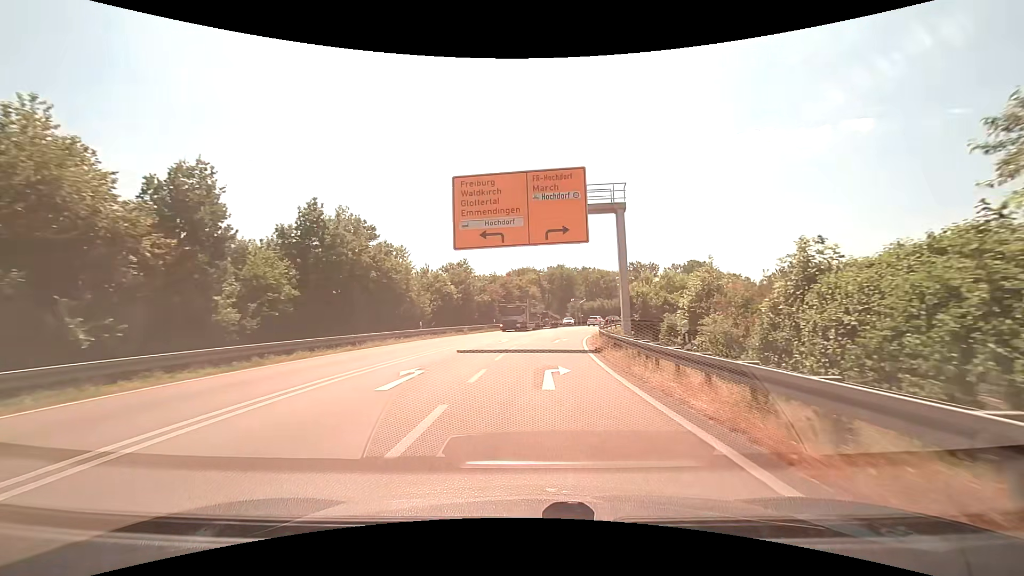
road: motorway_link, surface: asphalt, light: Day
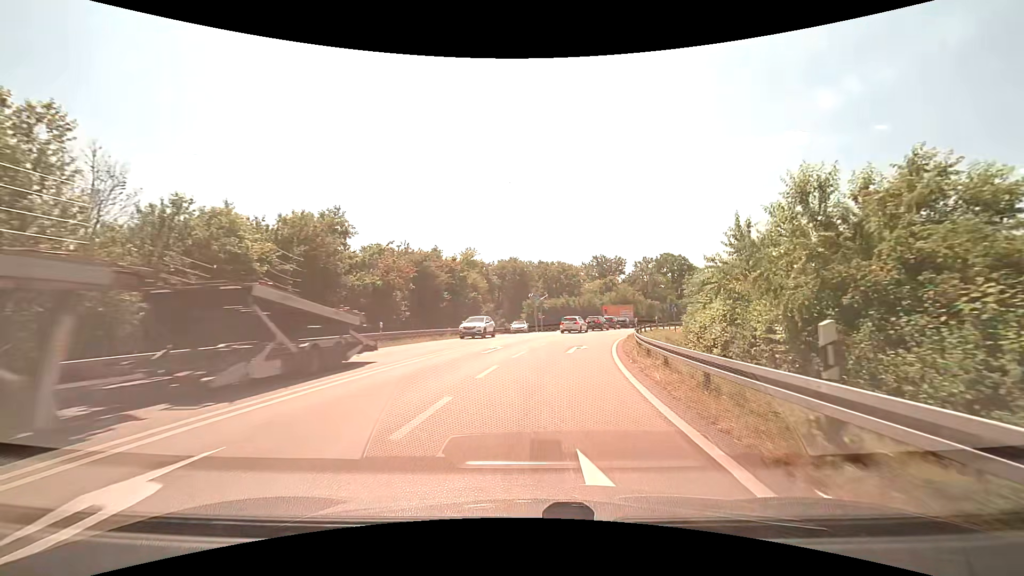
(+1.3, +29.0) m; +6°
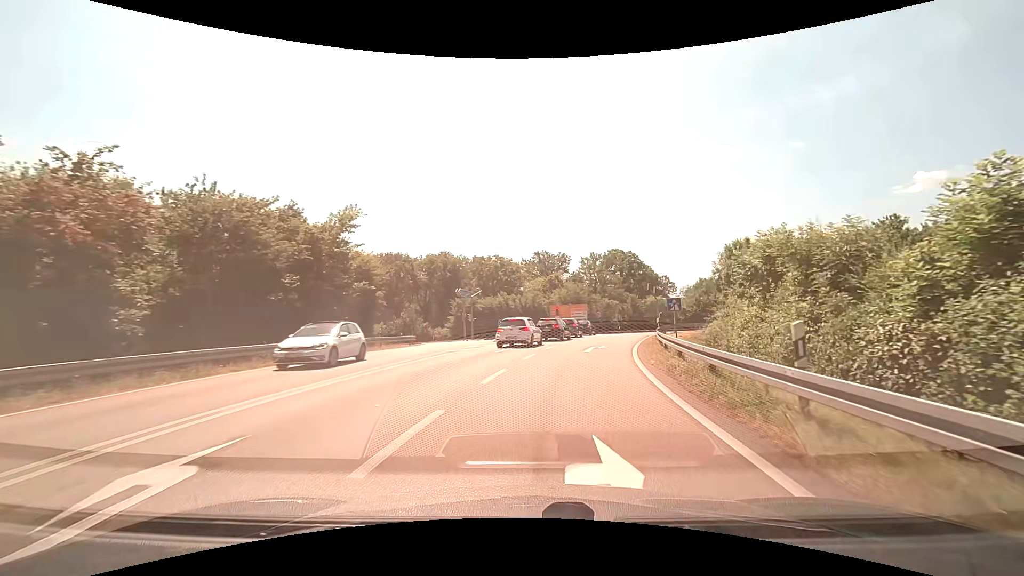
(+0.9, +18.9) m; +7°
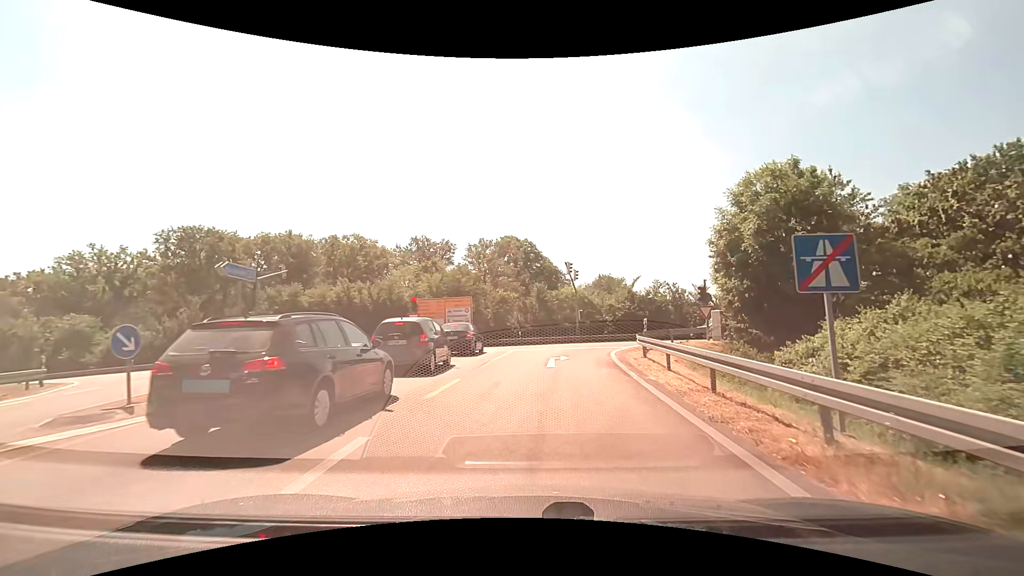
(+2.8, +24.6) m; +13°
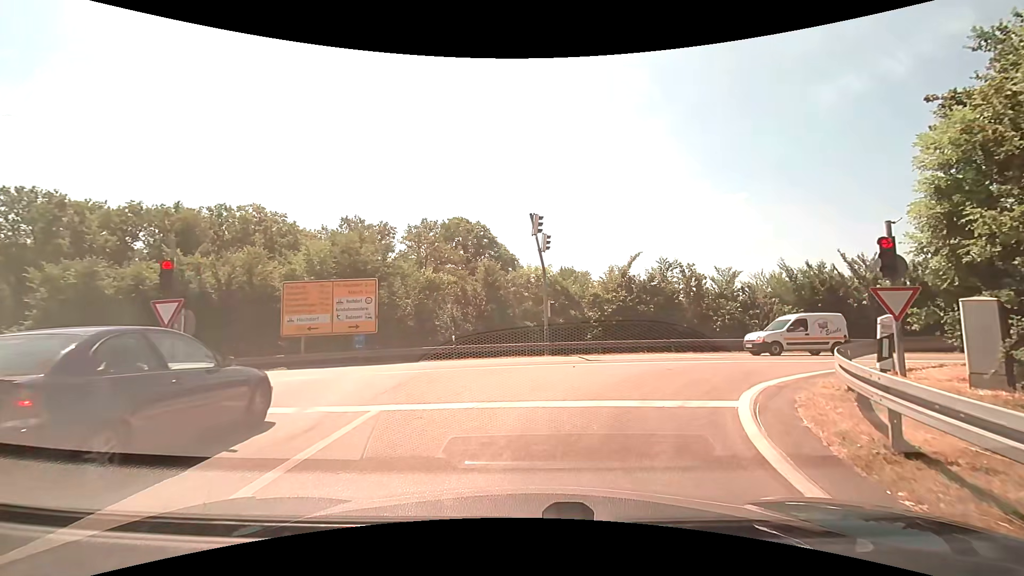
(+0.8, +16.5) m; +5°
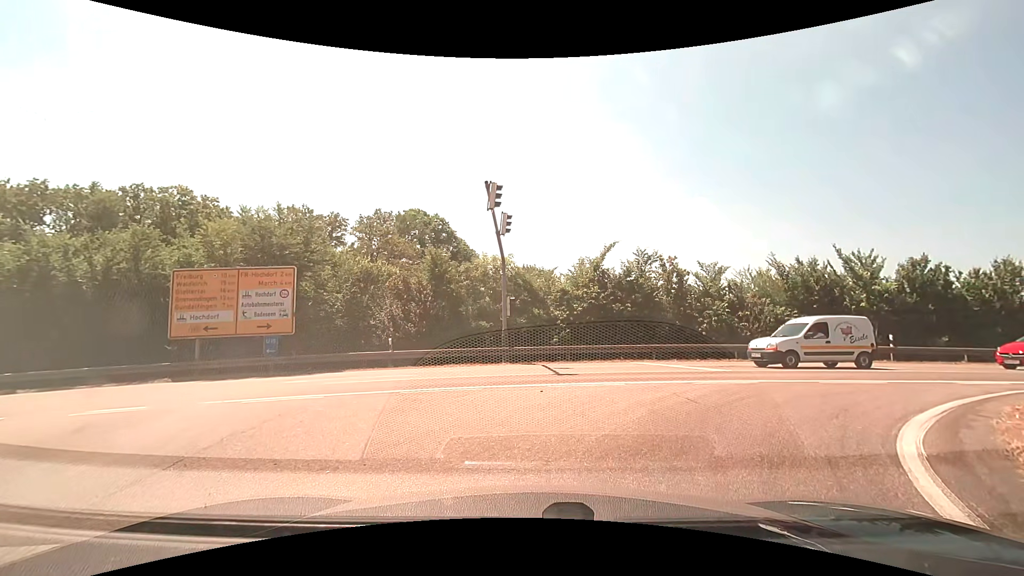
(+0.1, +4.6) m; +4°
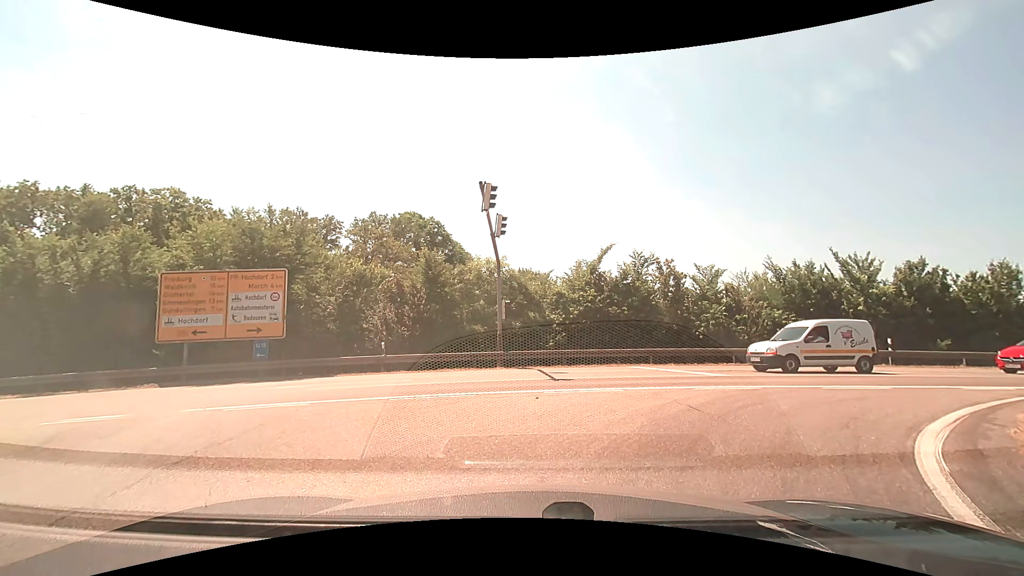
(0.0, +0.5) m; 0°
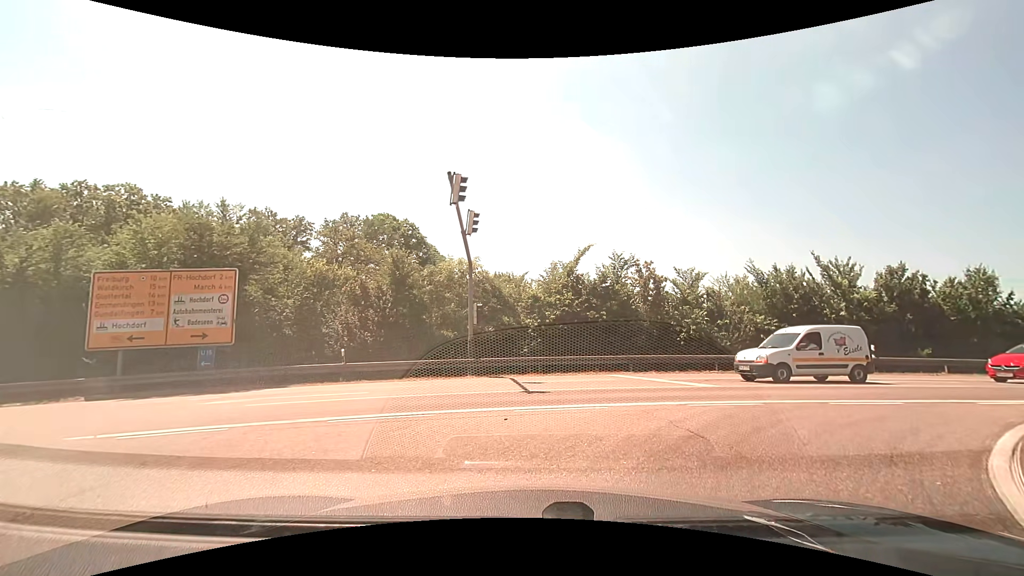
(0.0, +1.6) m; +4°
